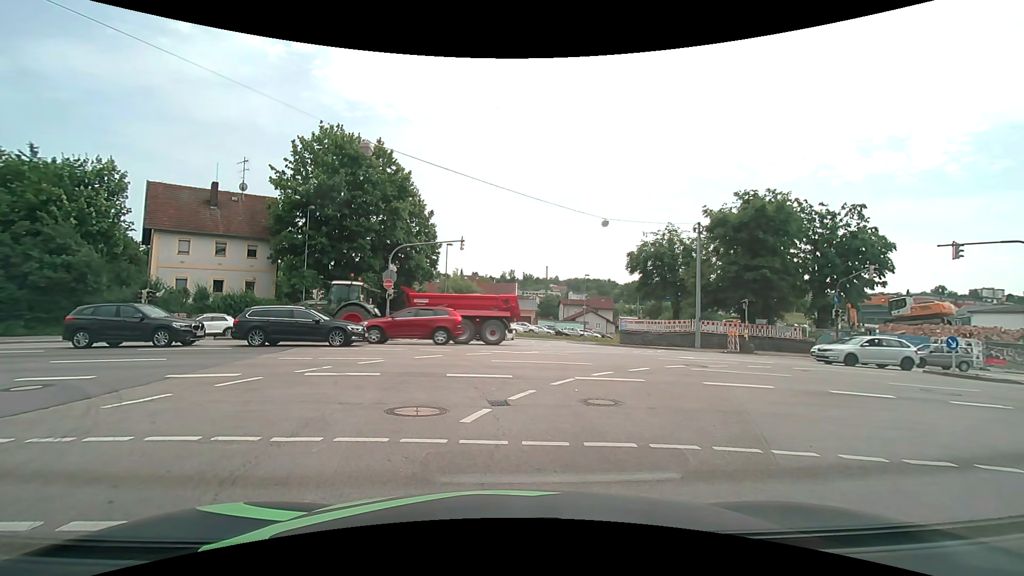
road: unclassified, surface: asphalt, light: Day
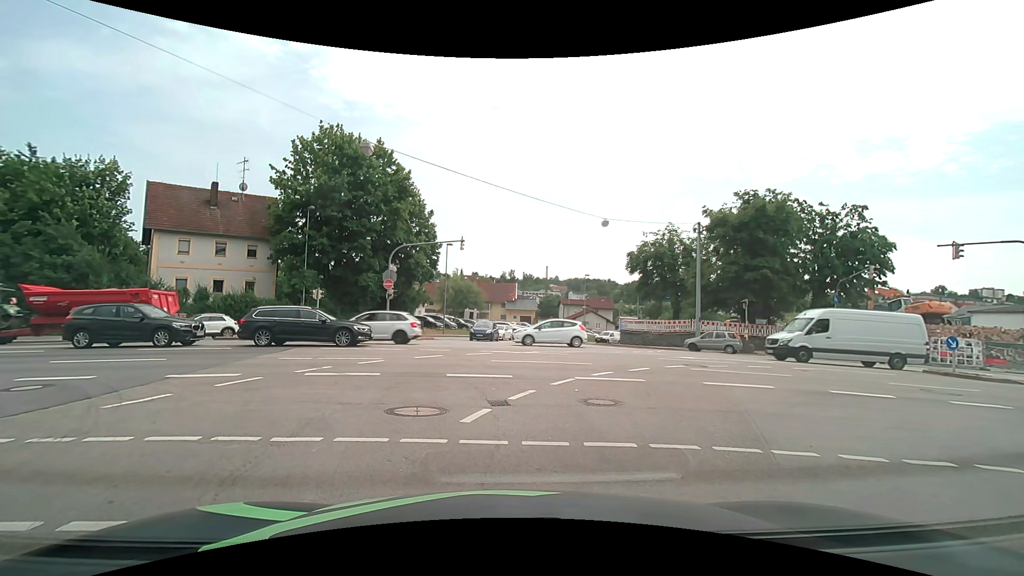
(0.0, 0.0) m; 0°
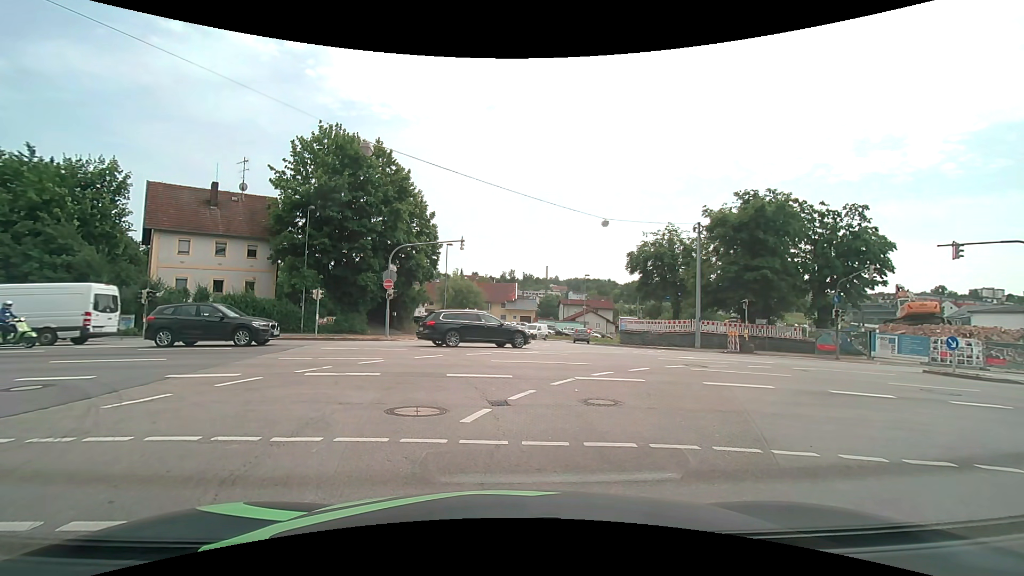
(0.0, 0.0) m; 0°
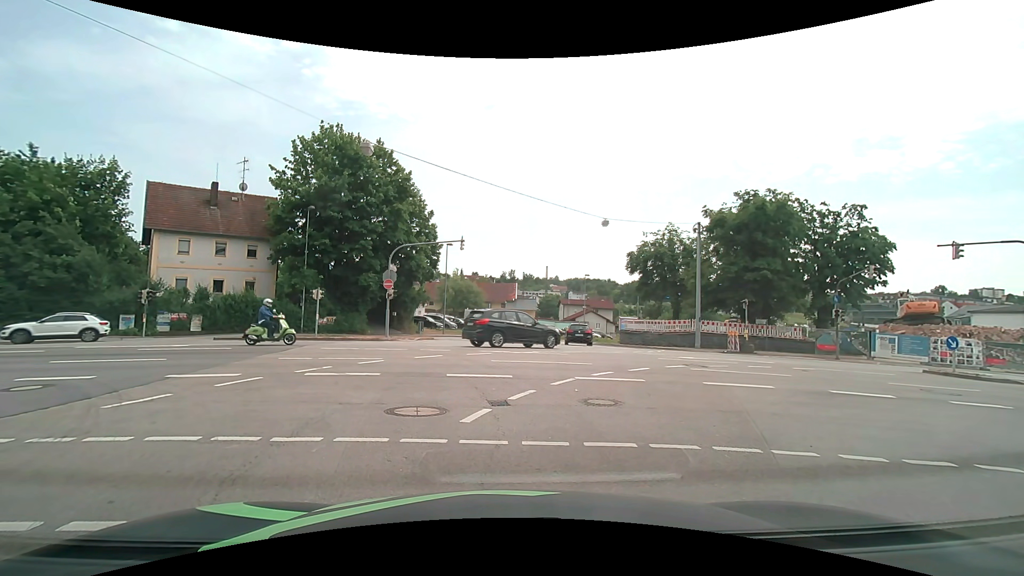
(0.0, 0.0) m; 0°
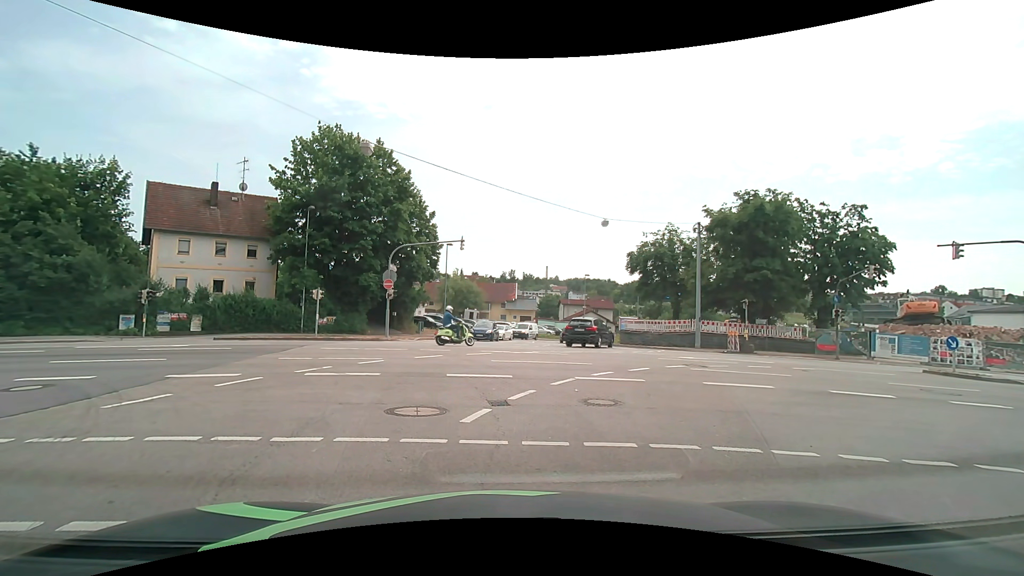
(0.0, 0.0) m; 0°
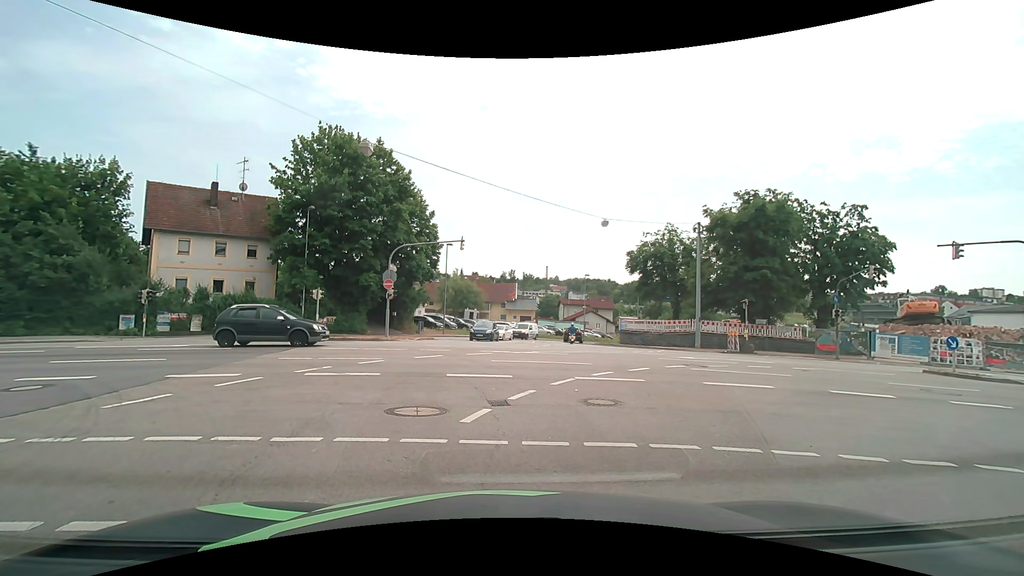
(0.0, 0.0) m; 0°
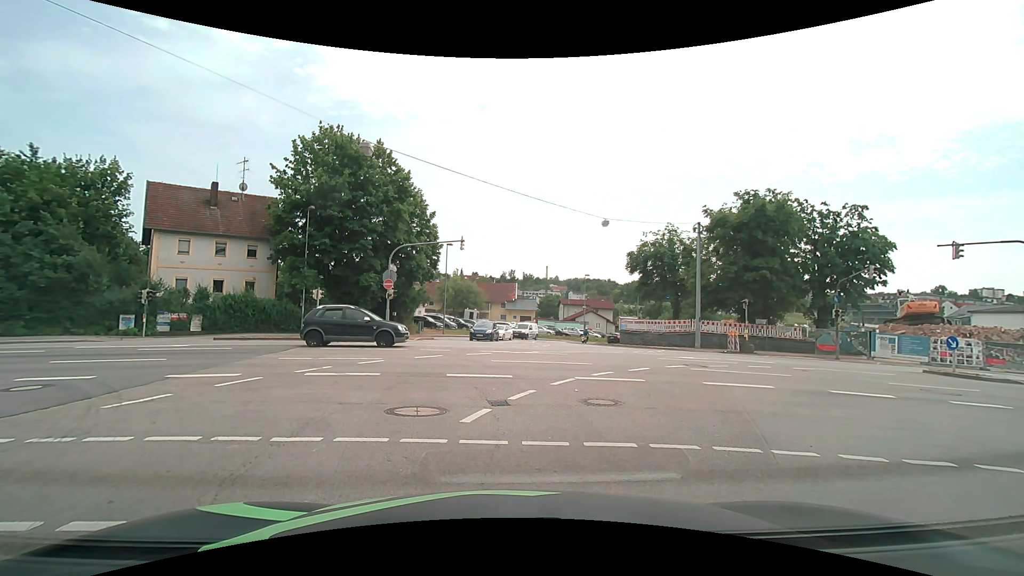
(0.0, 0.0) m; 0°
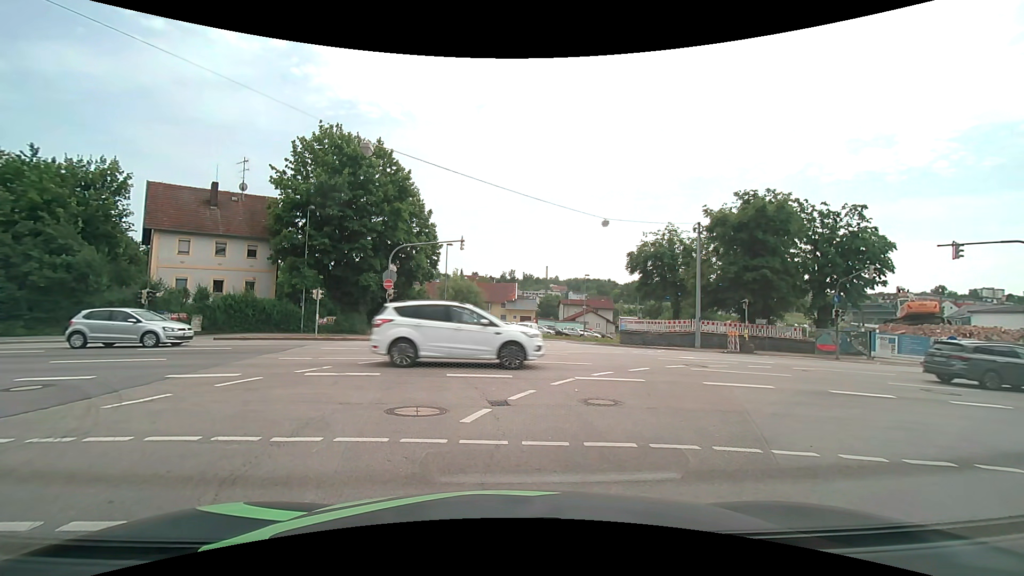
(0.0, 0.0) m; 0°
(-1, +10) (-3, +20) (-11, +26) (-21, +26) (-30, +24) (-40, +22) (-50, +20) (-60, +18) (-69, +15) (-79, +13) m
